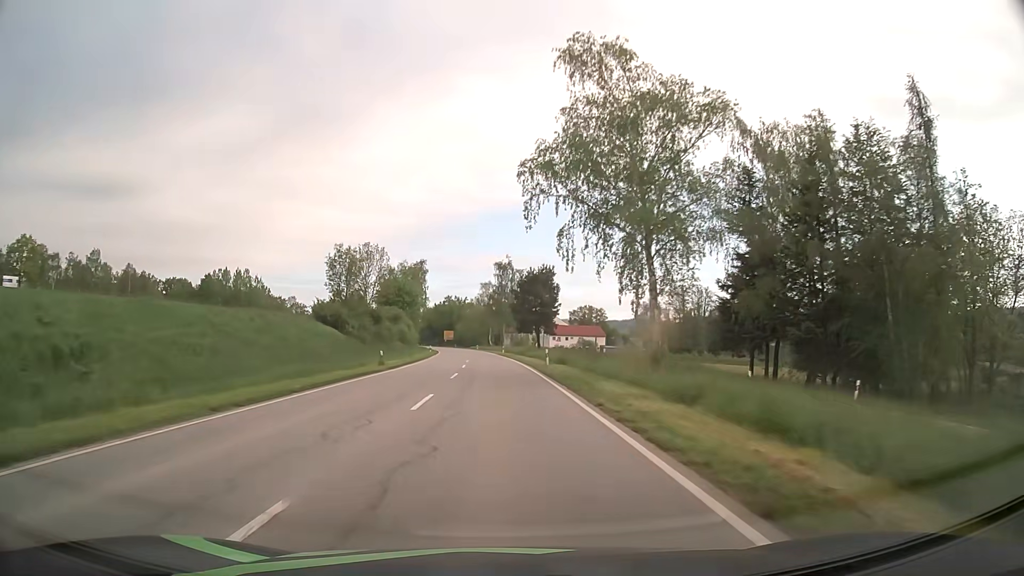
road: secondary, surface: asphalt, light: Day
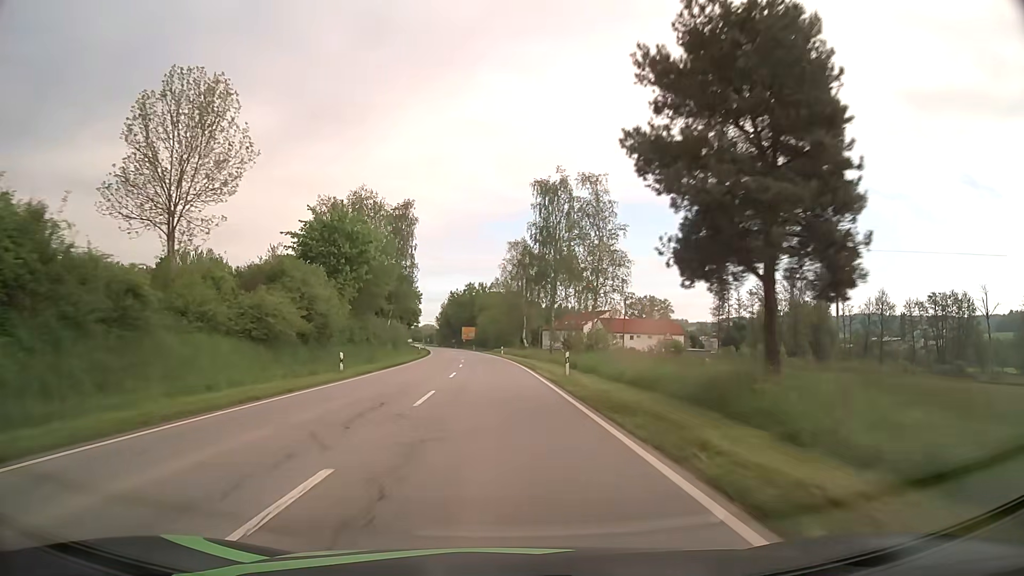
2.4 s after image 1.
(-1.5, +59.4) m; -3°
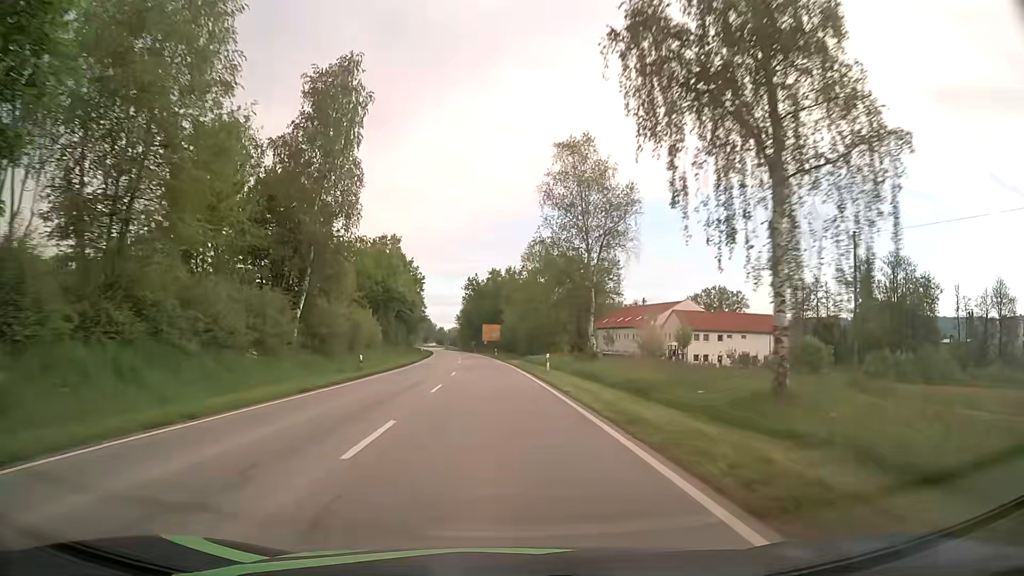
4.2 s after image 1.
(-1.1, +43.5) m; -3°
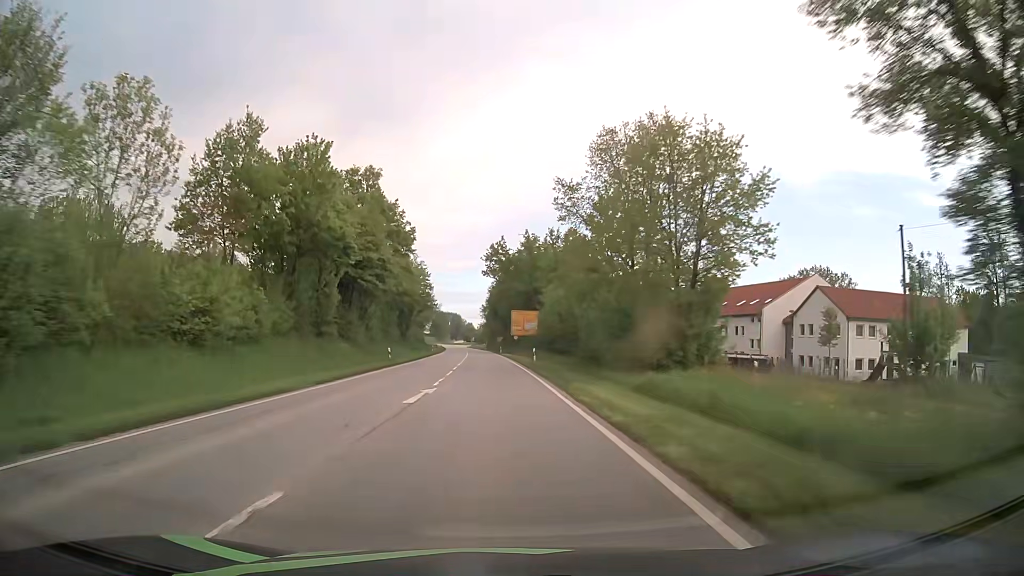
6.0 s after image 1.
(-1.0, +42.0) m; -3°
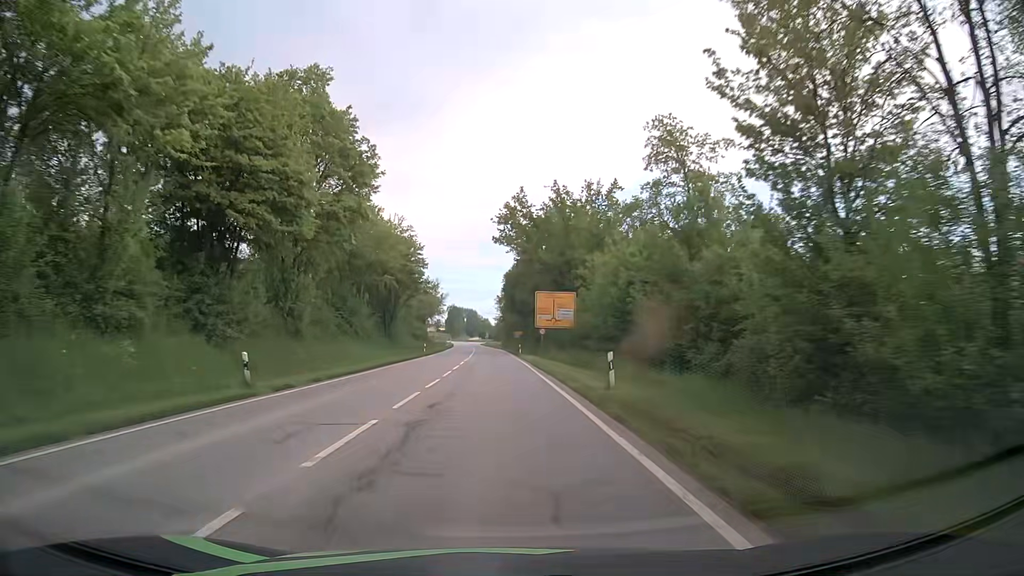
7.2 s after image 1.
(-0.3, +26.8) m; -2°
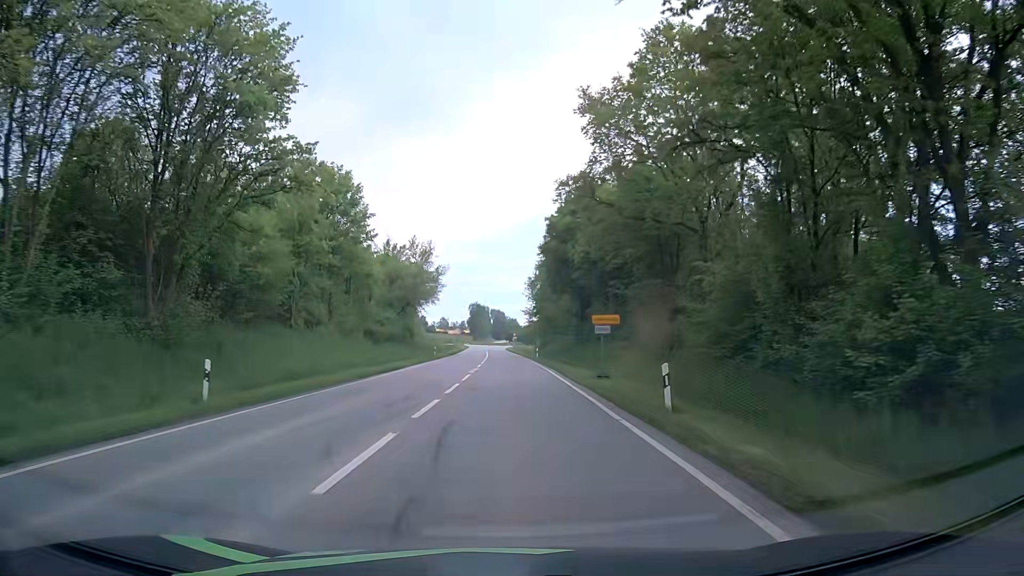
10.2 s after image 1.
(-0.9, +53.9) m; -3°
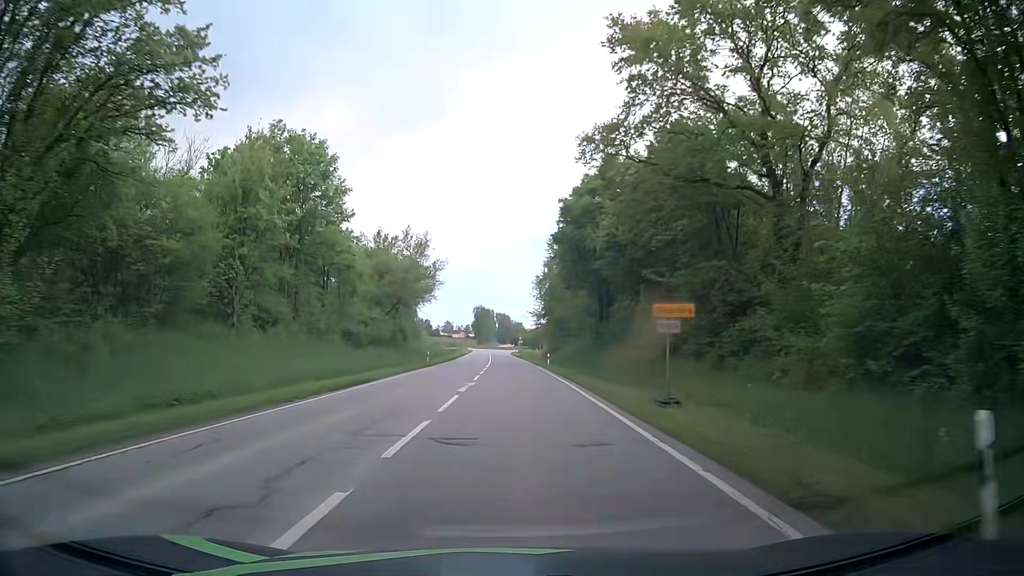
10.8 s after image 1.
(0.0, +9.5) m; -1°
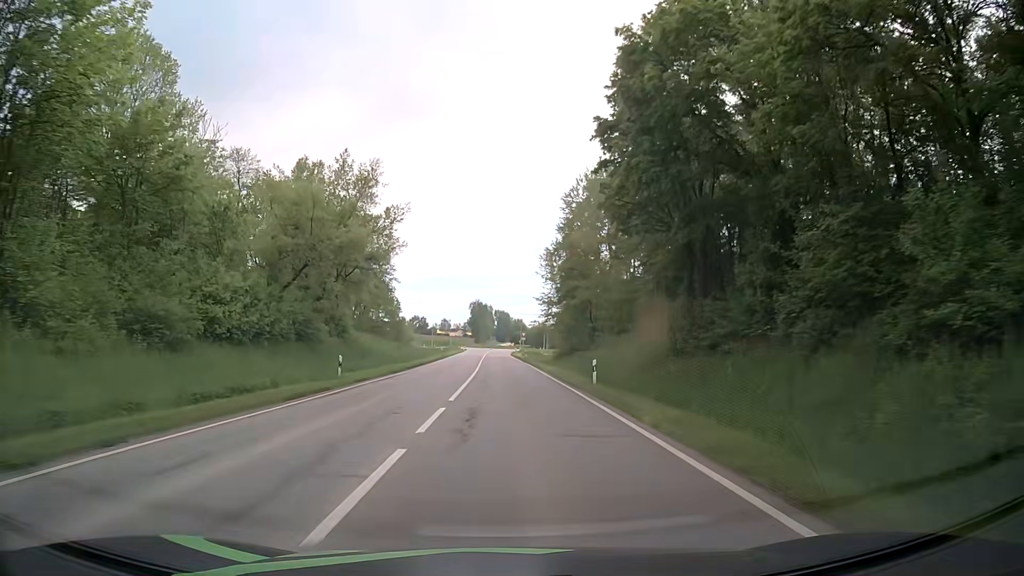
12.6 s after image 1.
(+0.4, +28.7) m; +1°
(0, +10) (0, +20) (0, +30) (0, +40) (0, +50) (0, +60) (0, +70) (-1, +80) (-1, +90) (-1, +100) m
